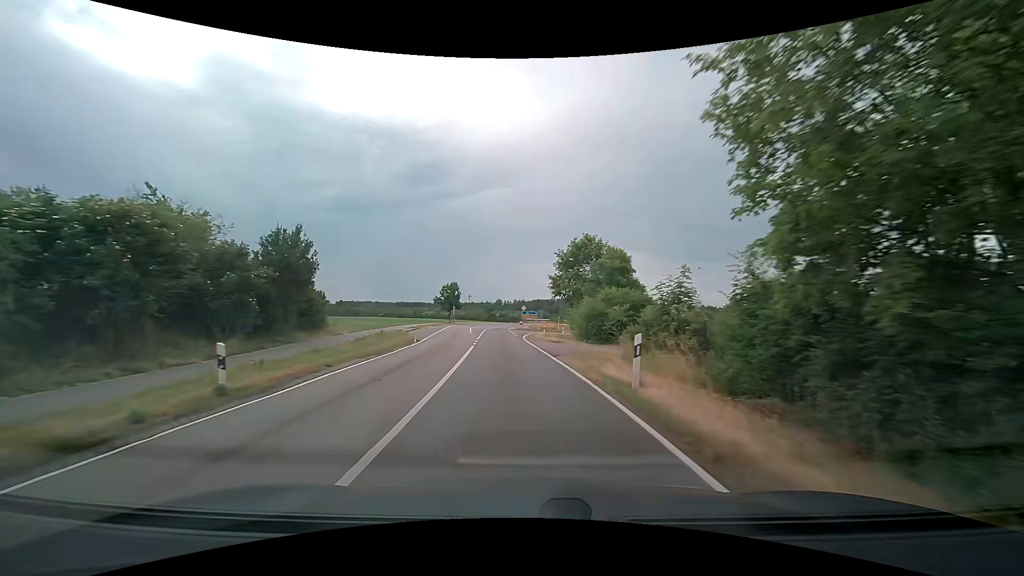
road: tertiary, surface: asphalt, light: Day
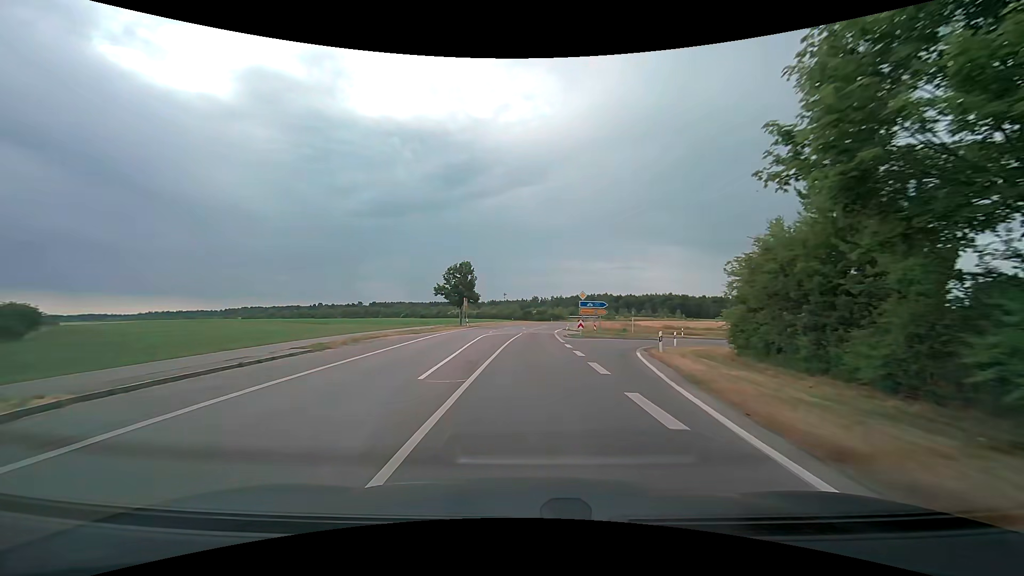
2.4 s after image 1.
(-2.5, +37.5) m; -5°
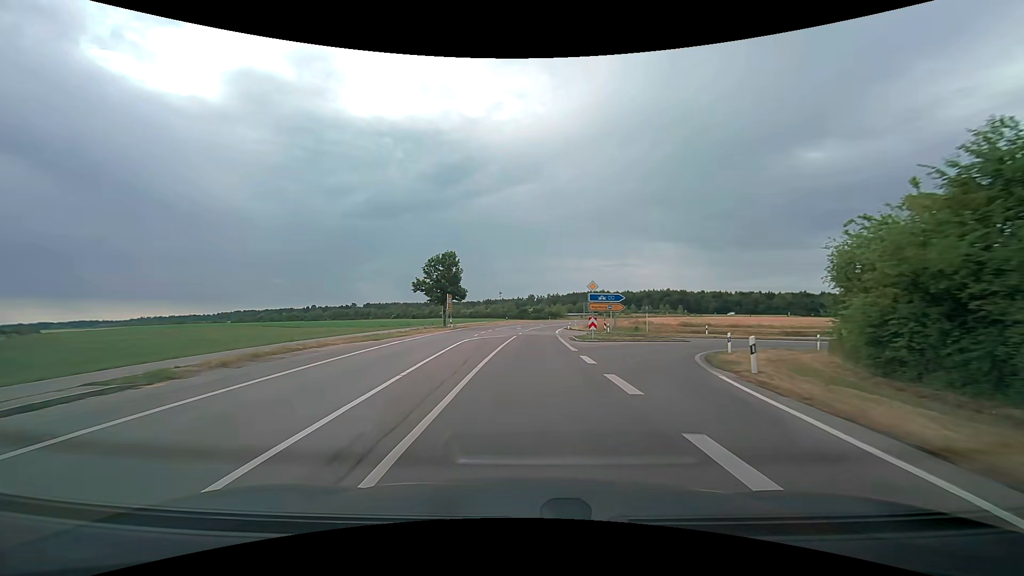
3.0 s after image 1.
(+0.1, +9.8) m; +1°
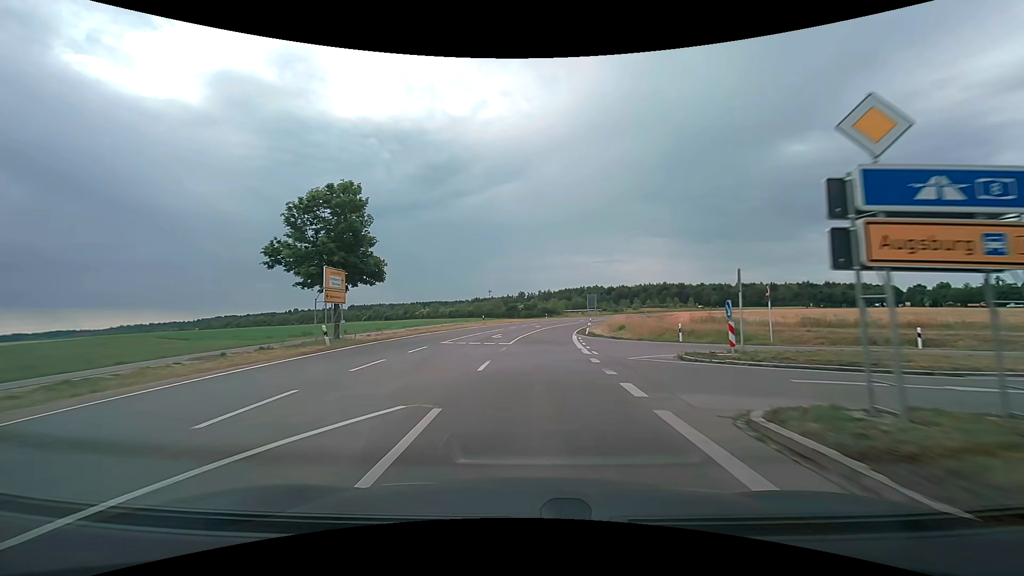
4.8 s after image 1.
(+0.2, +29.4) m; +1°
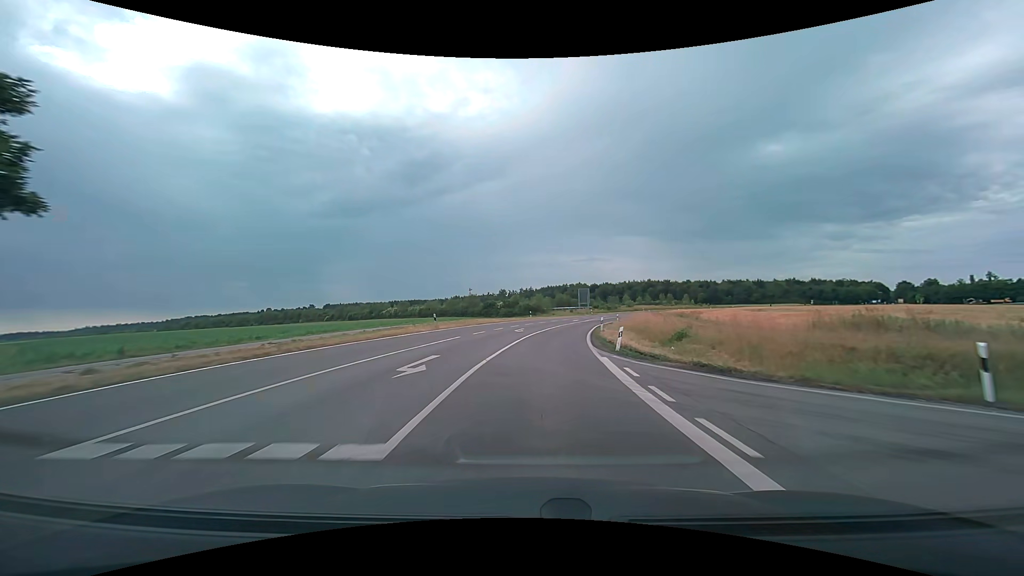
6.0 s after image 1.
(+0.3, +19.0) m; +2°
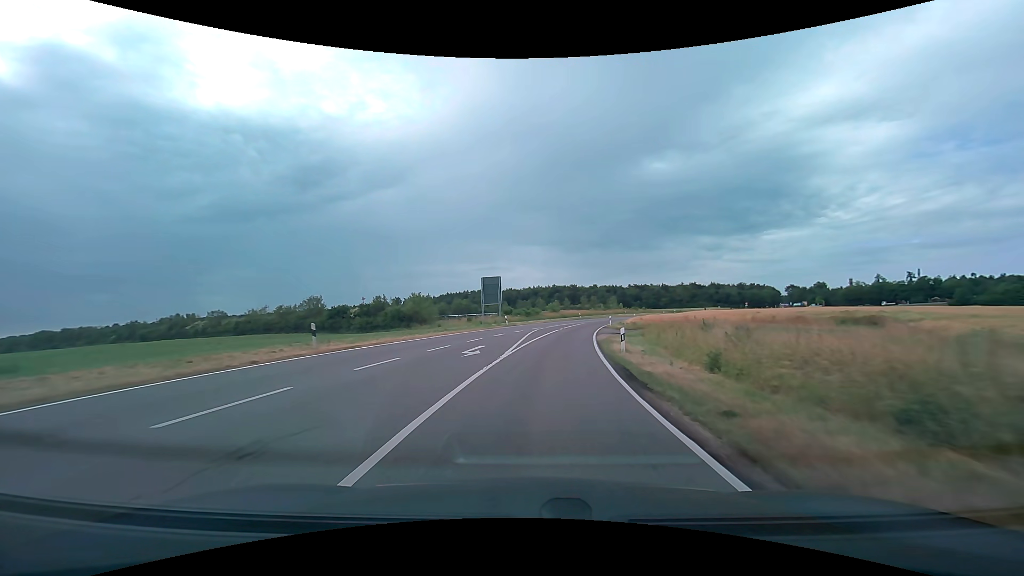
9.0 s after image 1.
(+3.9, +45.3) m; +11°
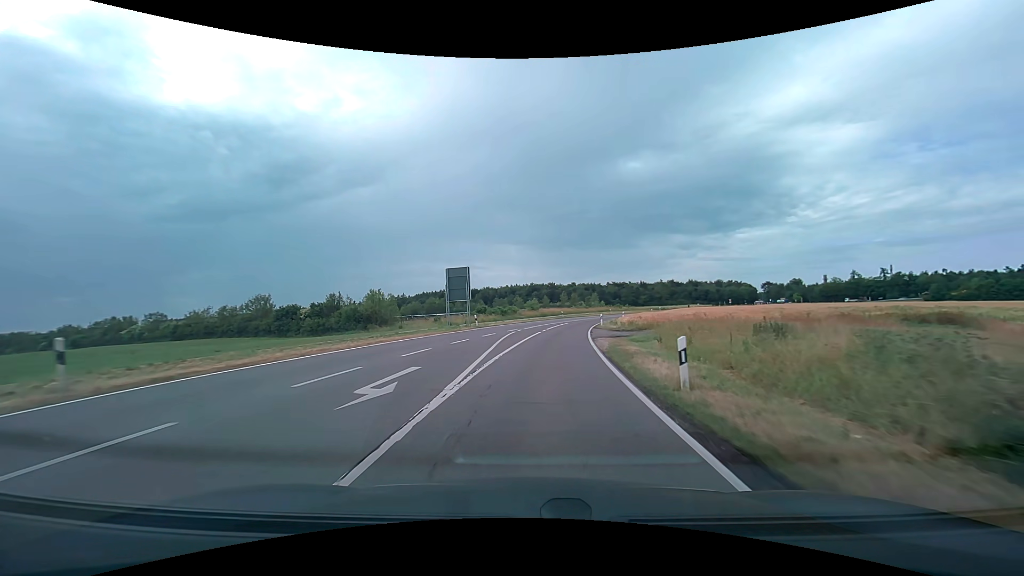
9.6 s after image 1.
(+0.2, +8.8) m; +2°
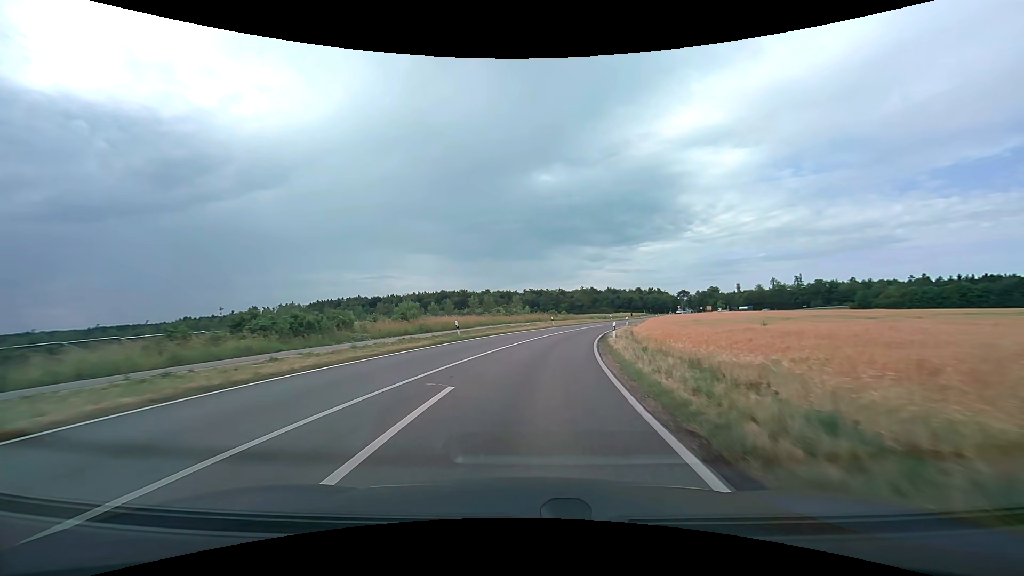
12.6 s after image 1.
(+3.6, +42.0) m; +10°
(0, +10) (+1, +20) (+2, +30) (+4, +40) (+7, +49) (+9, +59) (+13, +68) (+16, +78) (+19, +87) (+23, +97) m
